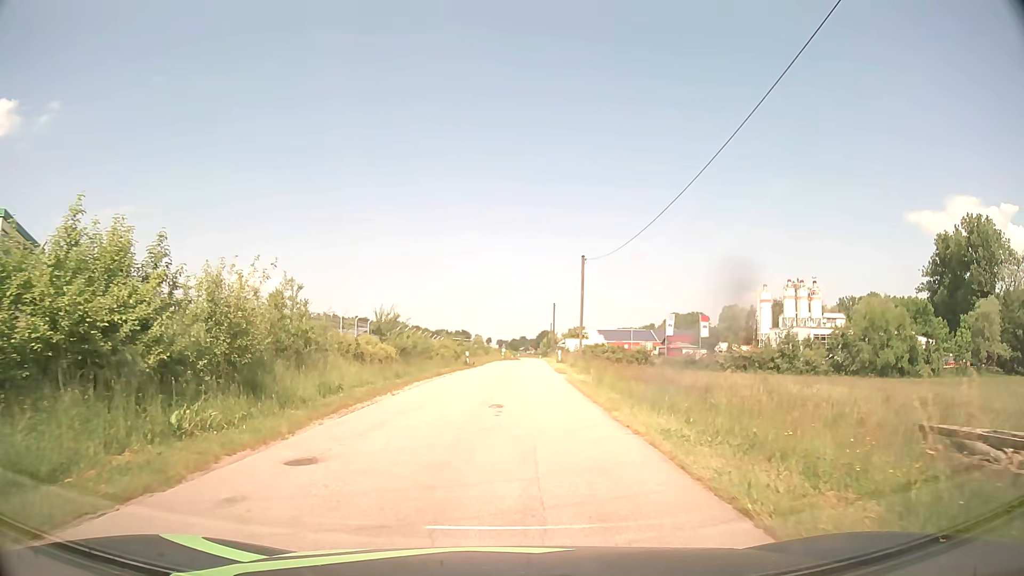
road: tertiary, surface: asphalt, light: Day
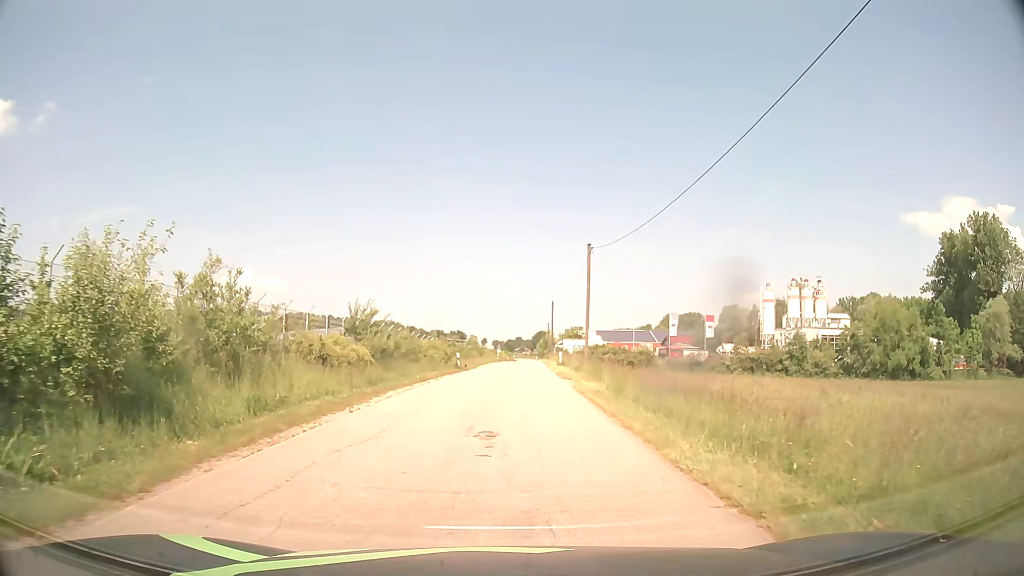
(0.0, +4.6) m; -1°
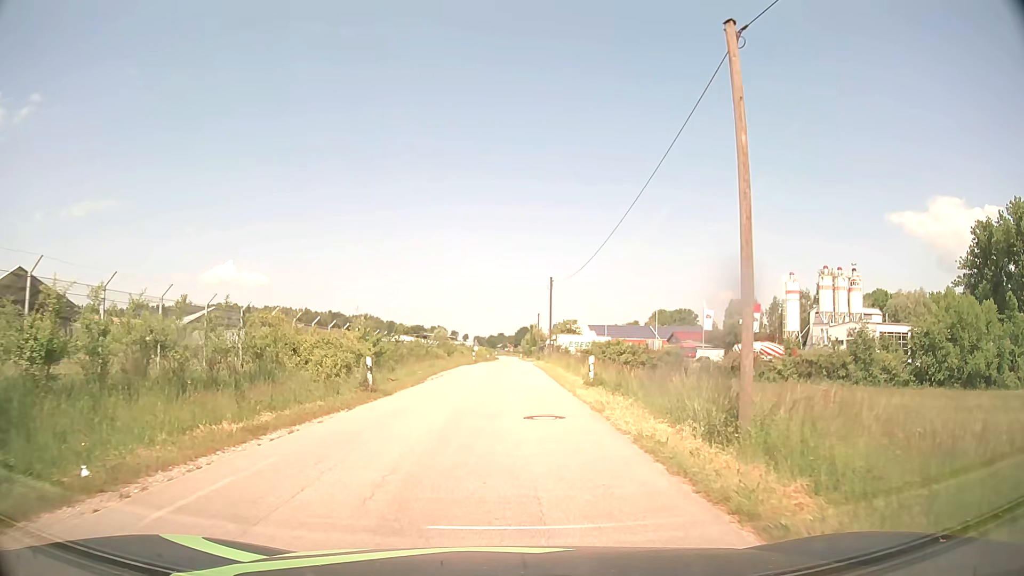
(+1.0, +23.2) m; +3°
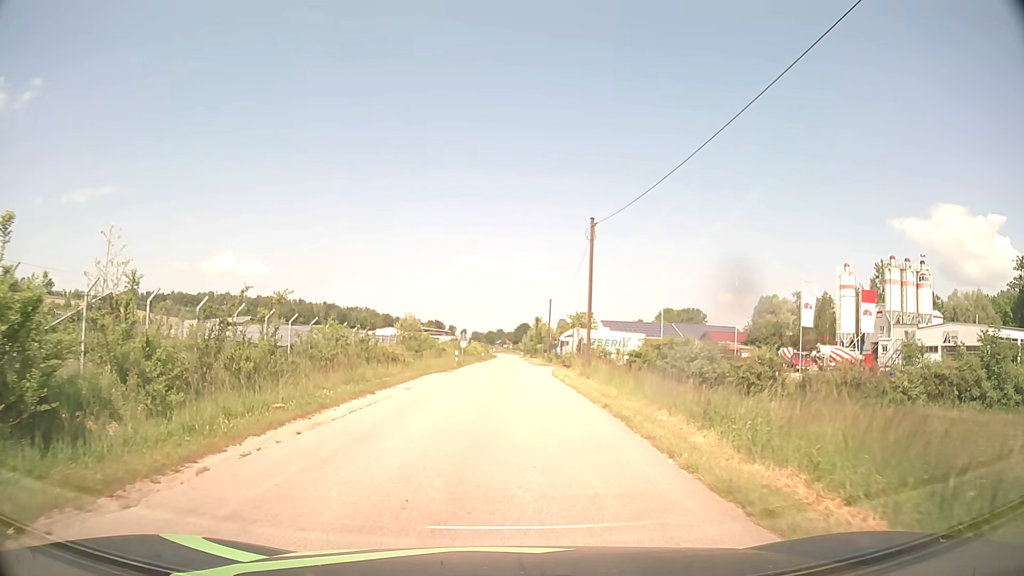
(0.0, +23.4) m; 0°
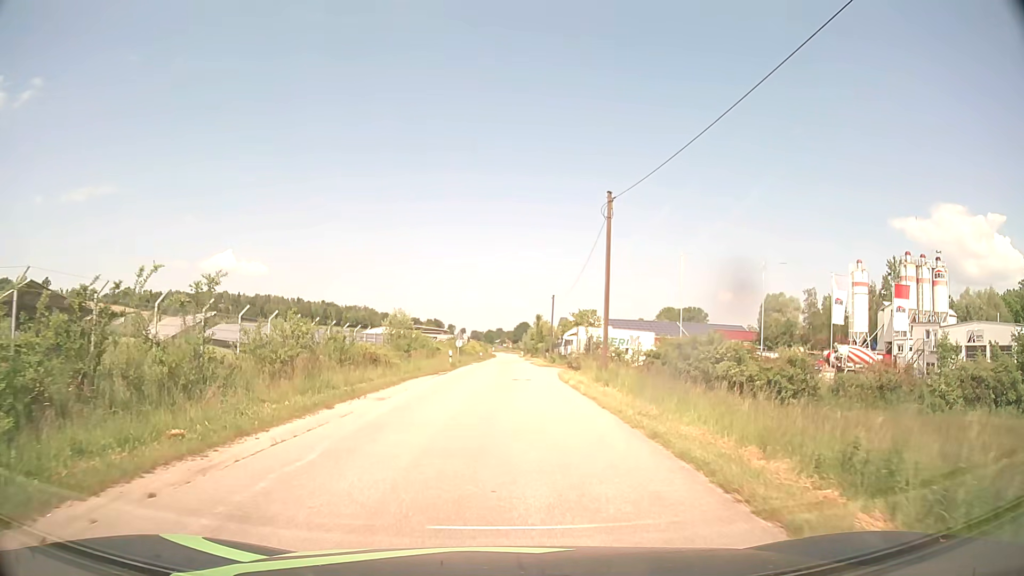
(0.0, +4.7) m; 0°
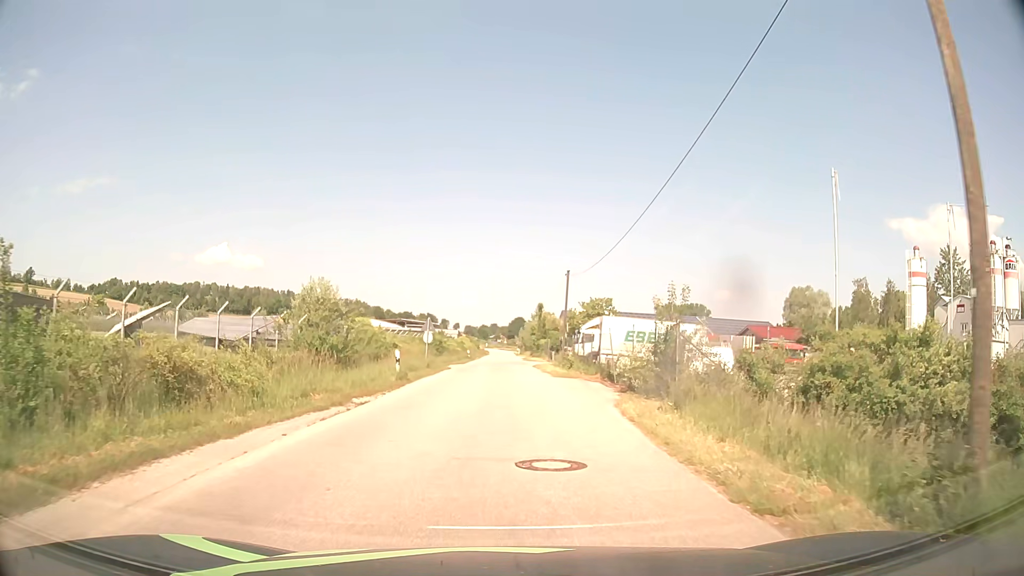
(+0.1, +18.8) m; +1°
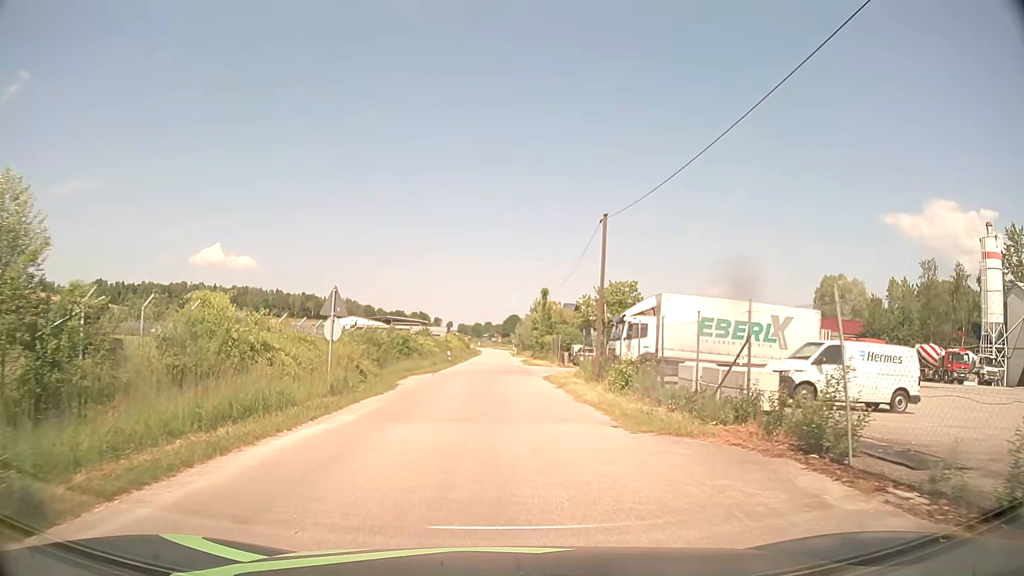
(+0.1, +18.8) m; +1°
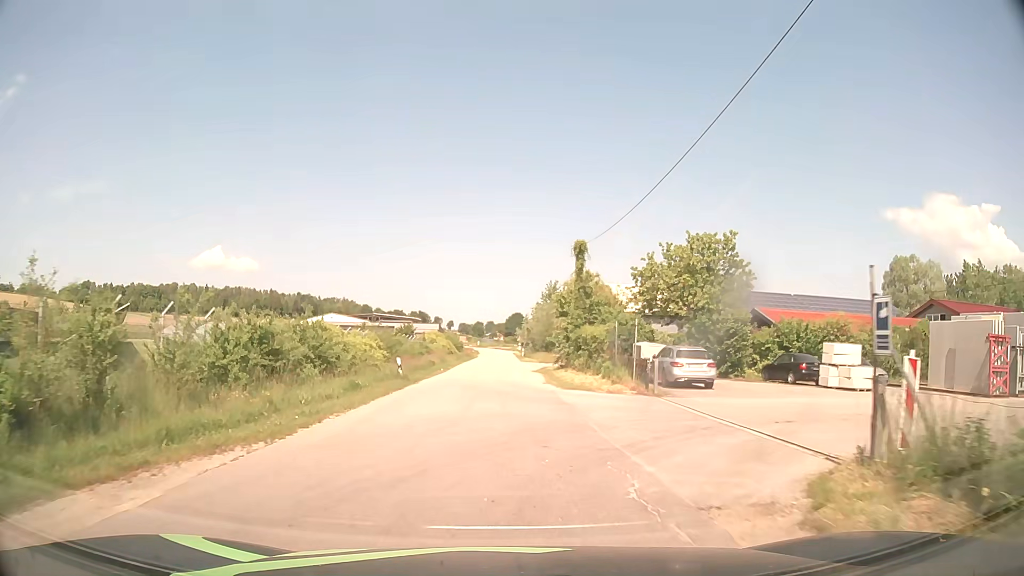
(-0.1, +26.8) m; 0°
(0, +10) (0, +20) (0, +30) (0, +40) (-1, +50) (-1, +60) (-1, +70) (-1, +80) (-1, +90) (-1, +100) m
